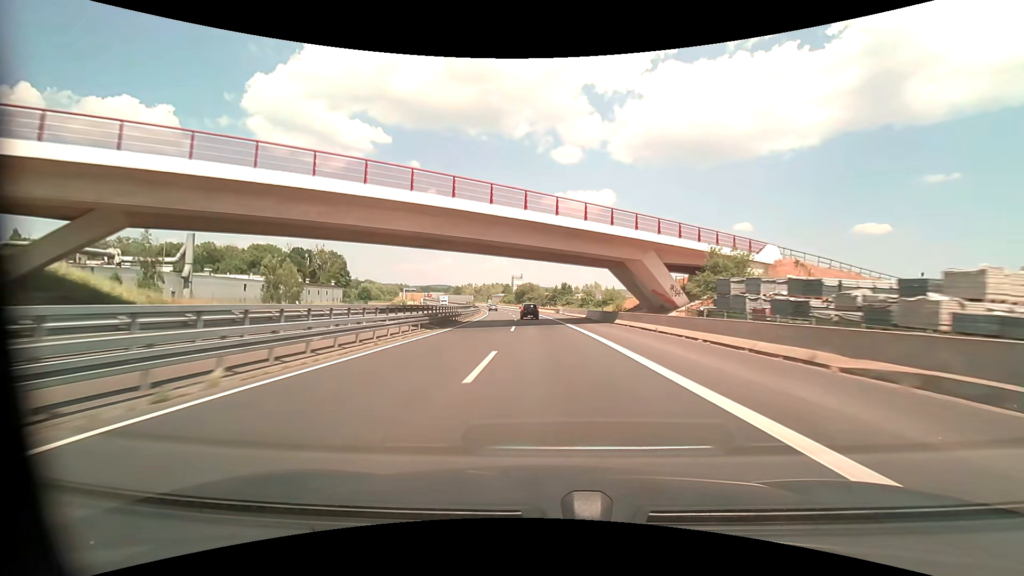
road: motorway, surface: asphalt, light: Day
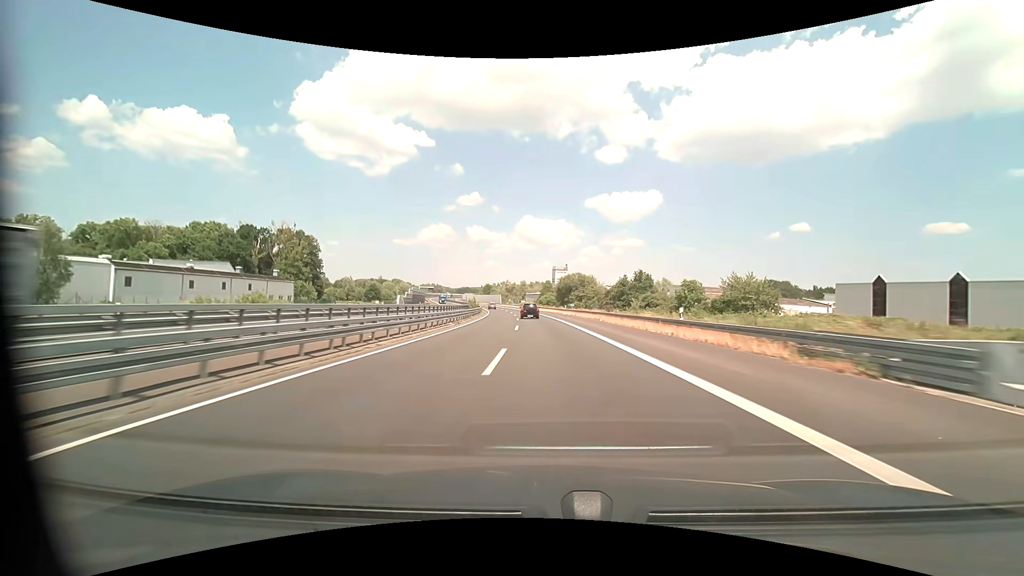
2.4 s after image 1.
(-3.5, +71.5) m; -5°
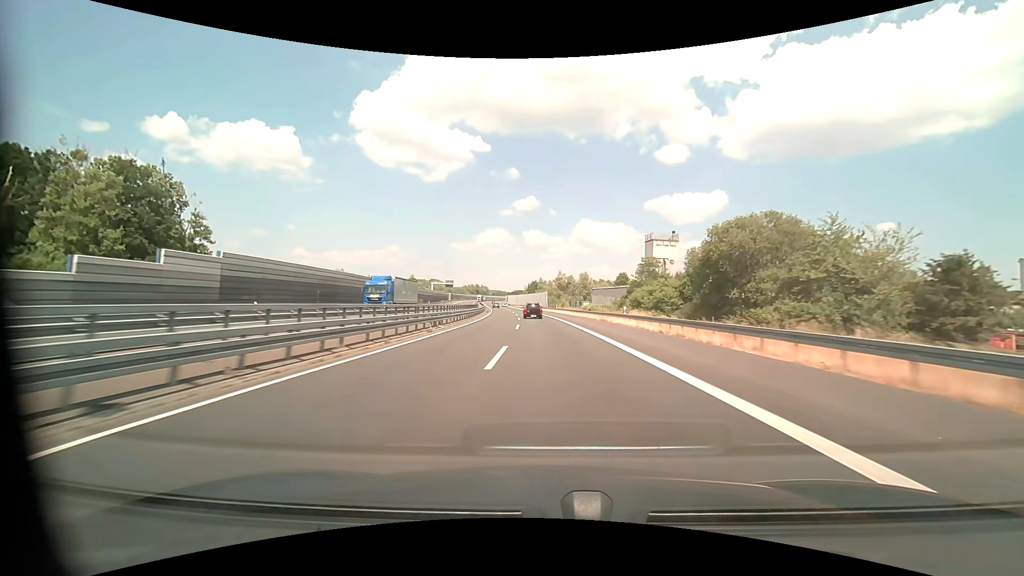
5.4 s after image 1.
(-4.9, +89.6) m; -7°
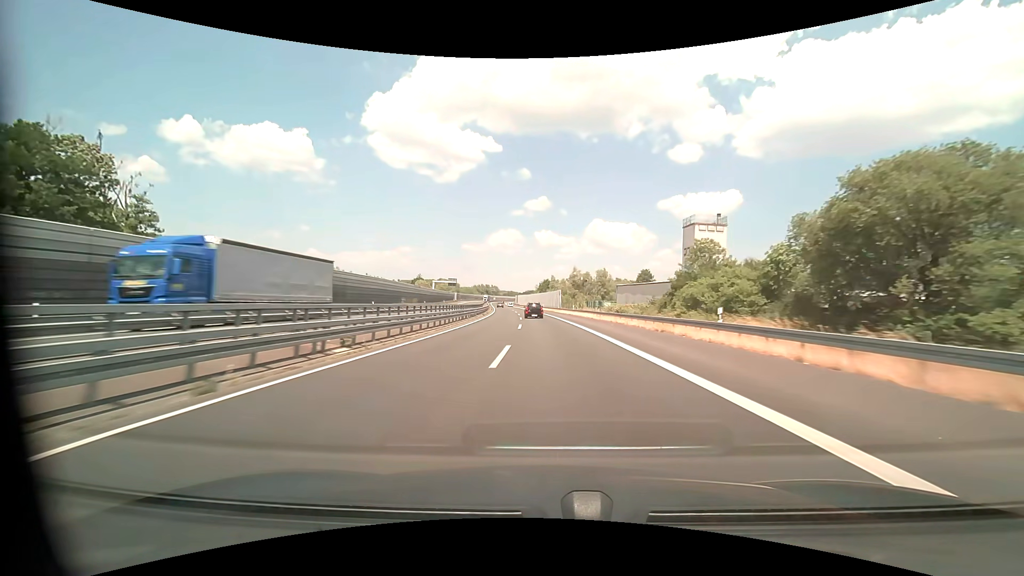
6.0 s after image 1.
(-0.2, +18.0) m; -1°
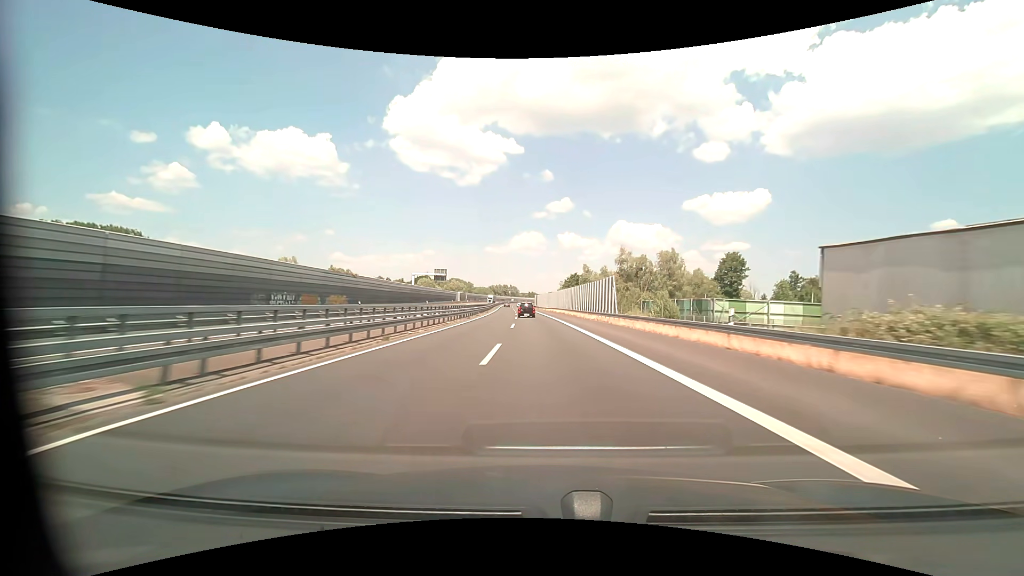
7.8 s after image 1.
(-1.5, +53.9) m; -3°
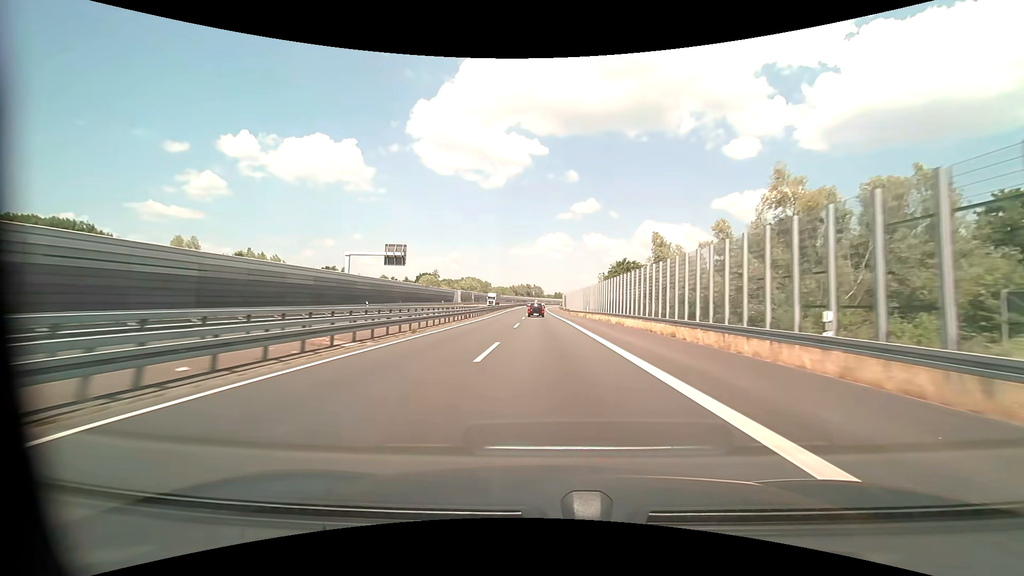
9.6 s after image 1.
(-1.5, +53.8) m; -3°
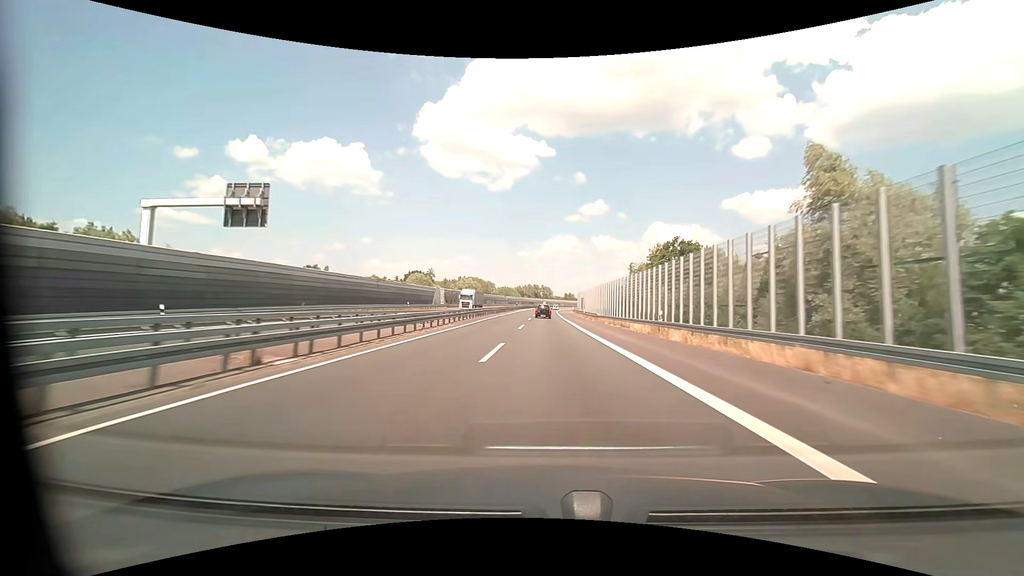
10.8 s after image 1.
(-0.4, +36.0) m; -1°
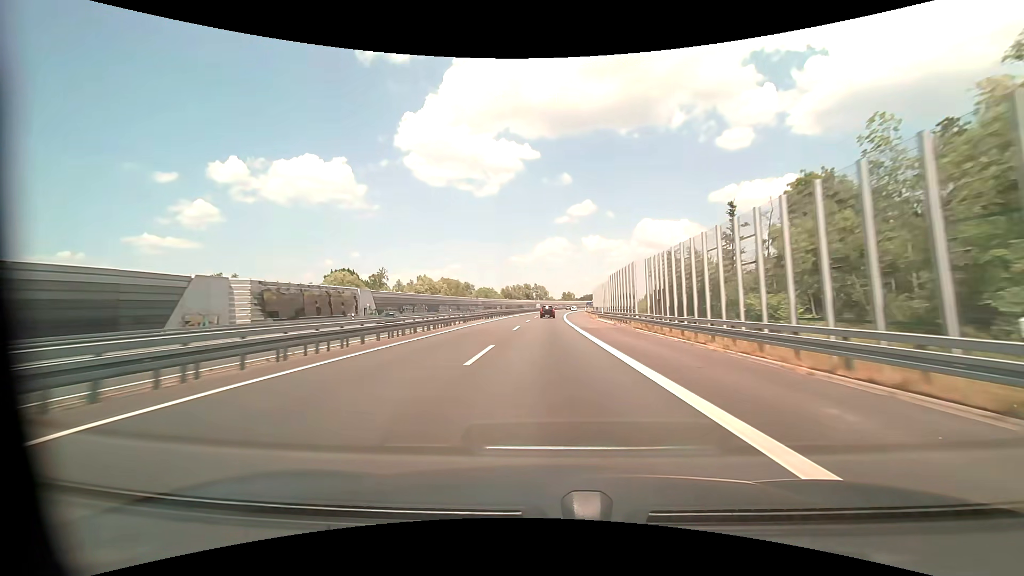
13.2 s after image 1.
(+0.2, +73.0) m; 0°
(0, +10) (0, +20) (0, +30) (0, +40) (0, +50) (+1, +60) (+1, +70) (+1, +80) (+2, +90) (+2, +100) m
